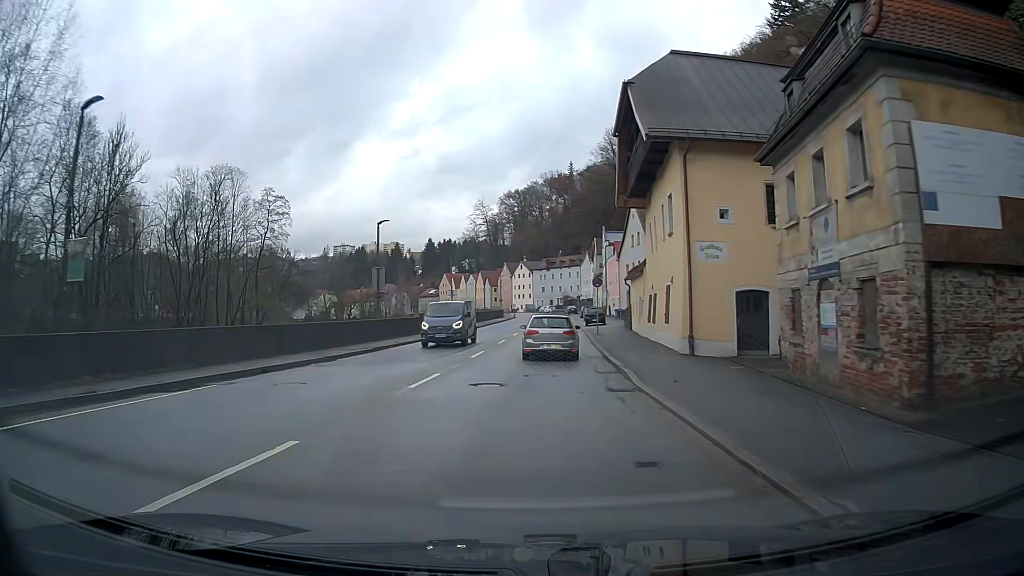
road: primary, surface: asphalt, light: Day
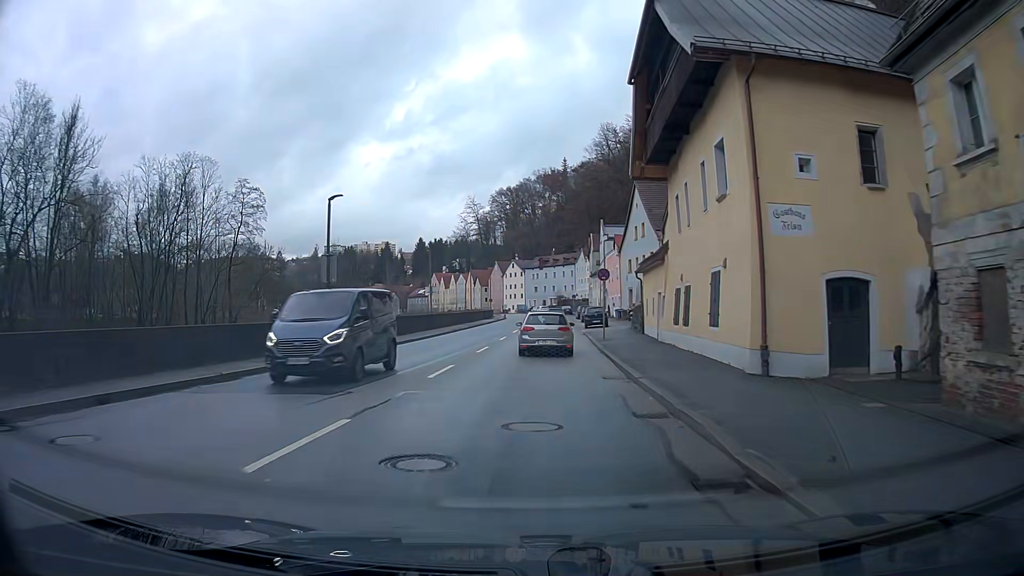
(0.0, +7.4) m; 0°
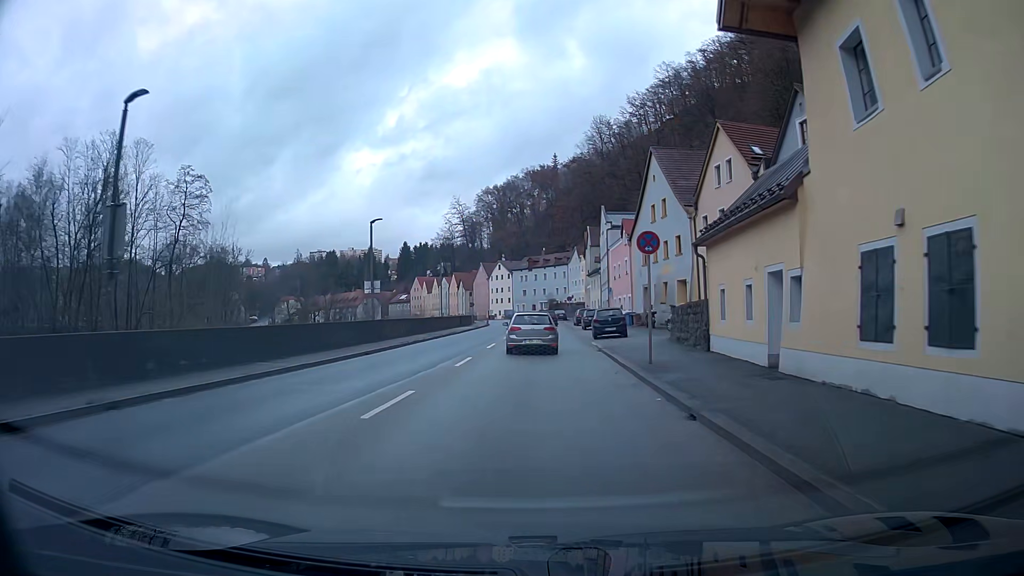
(+0.1, +14.8) m; +1°
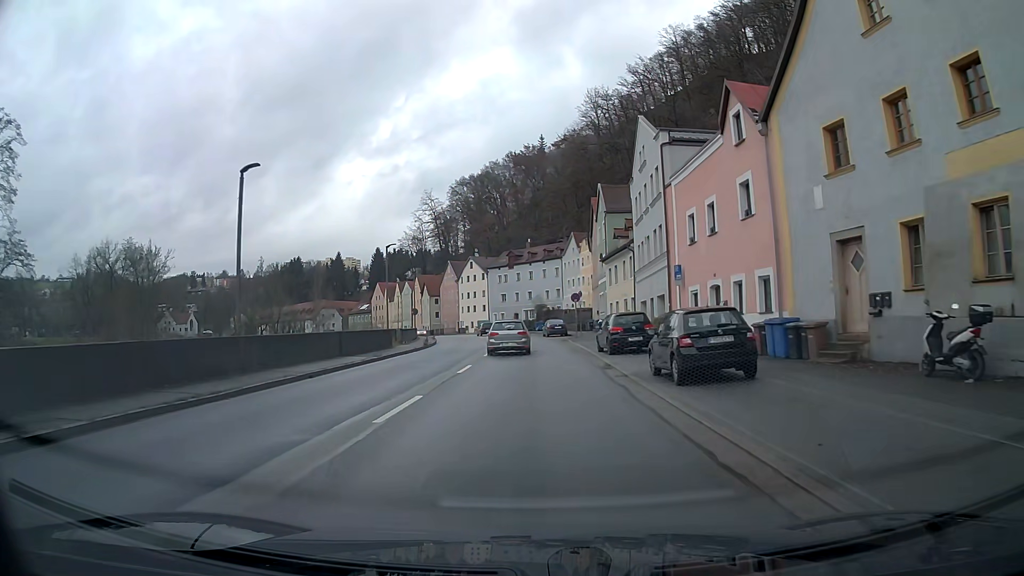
(+0.7, +35.9) m; +1°
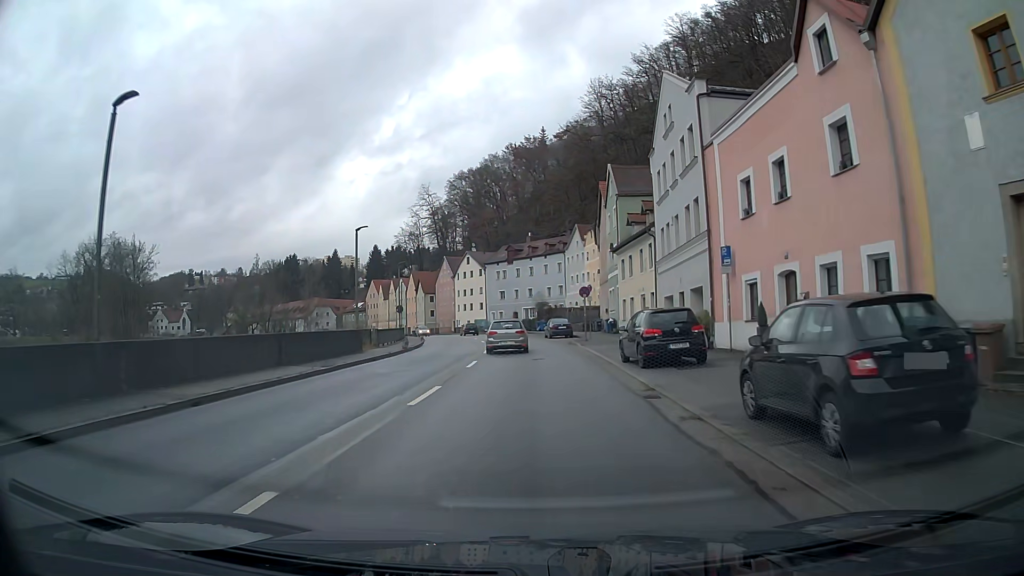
(0.0, +7.1) m; 0°
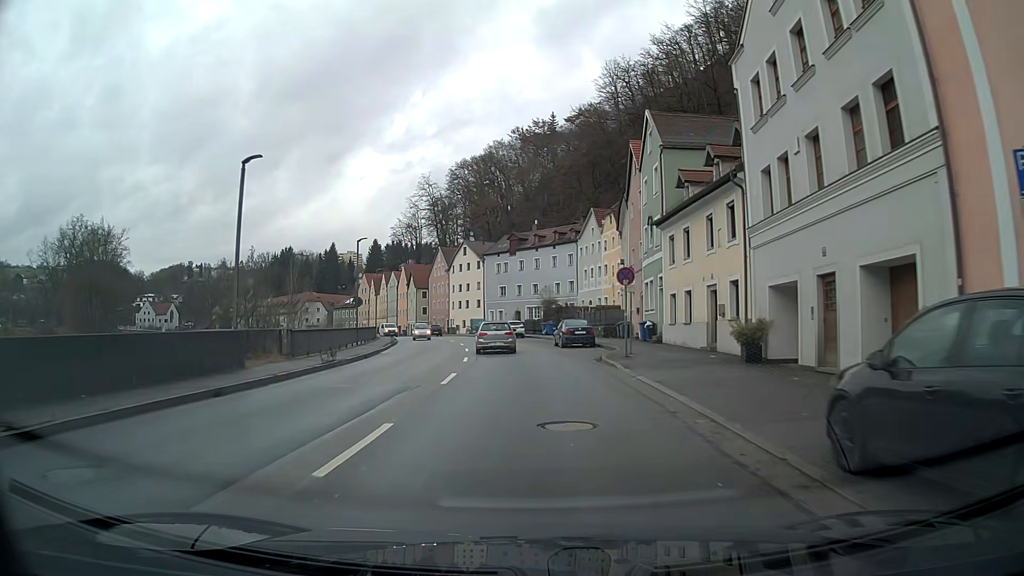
(-0.1, +14.3) m; -1°
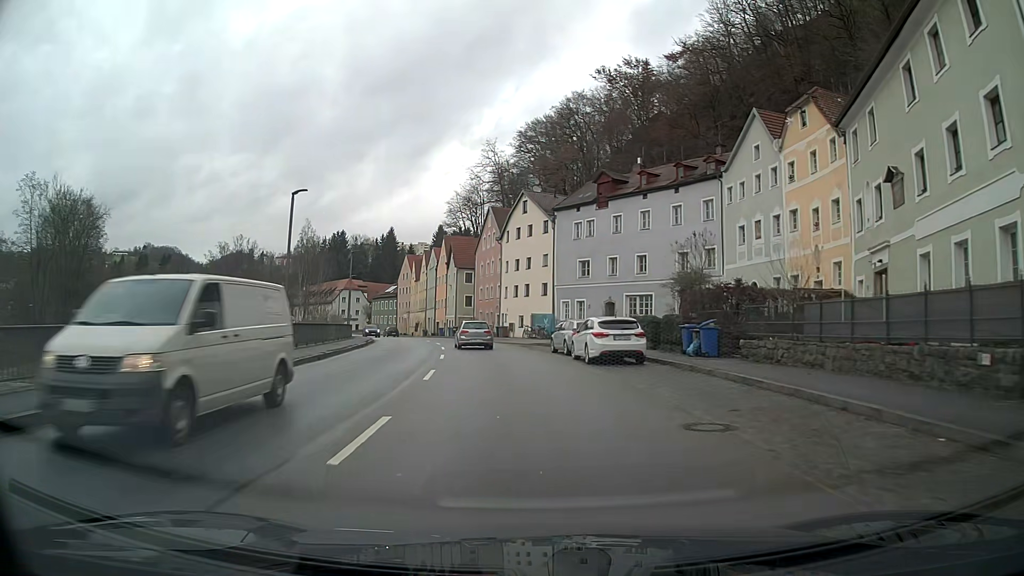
(-1.8, +35.7) m; -7°
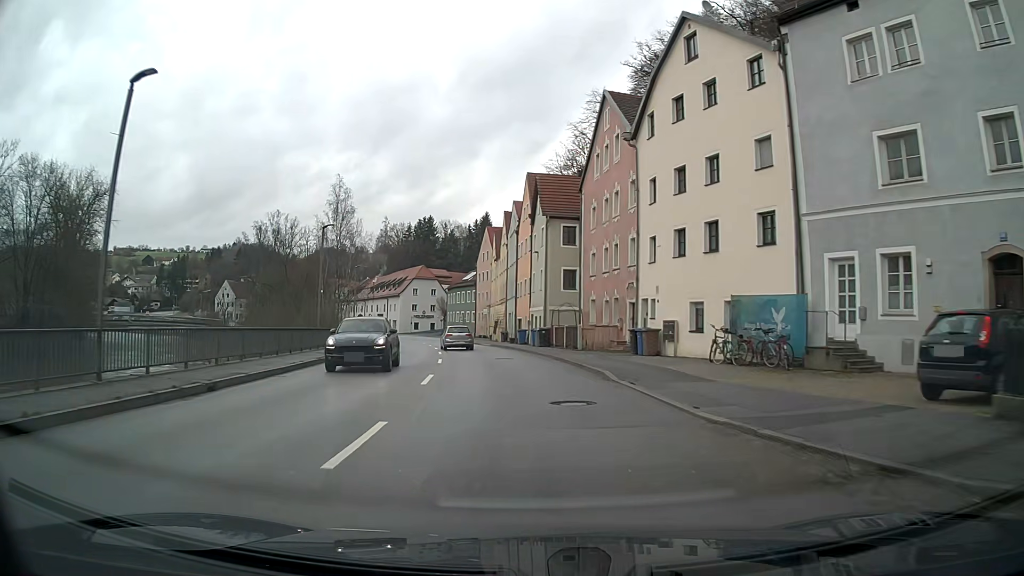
(-2.8, +36.4) m; -10°
(0, +10) (-1, +20) (-2, +30) (-3, +40) (-4, +50) (-6, +60) (-8, +69) (-11, +79) (-14, +89) (-17, +98) m
